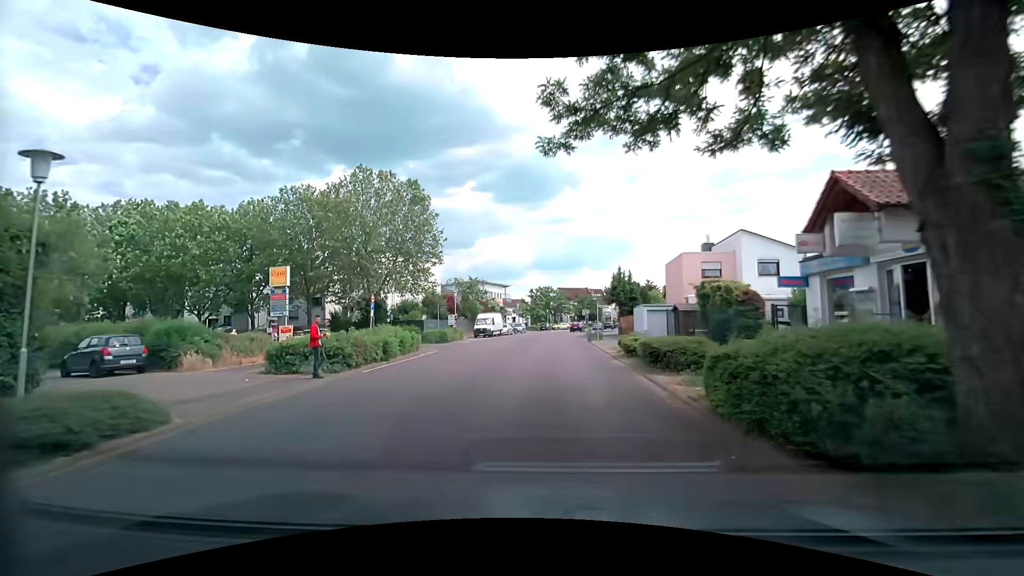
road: tertiary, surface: asphalt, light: Day
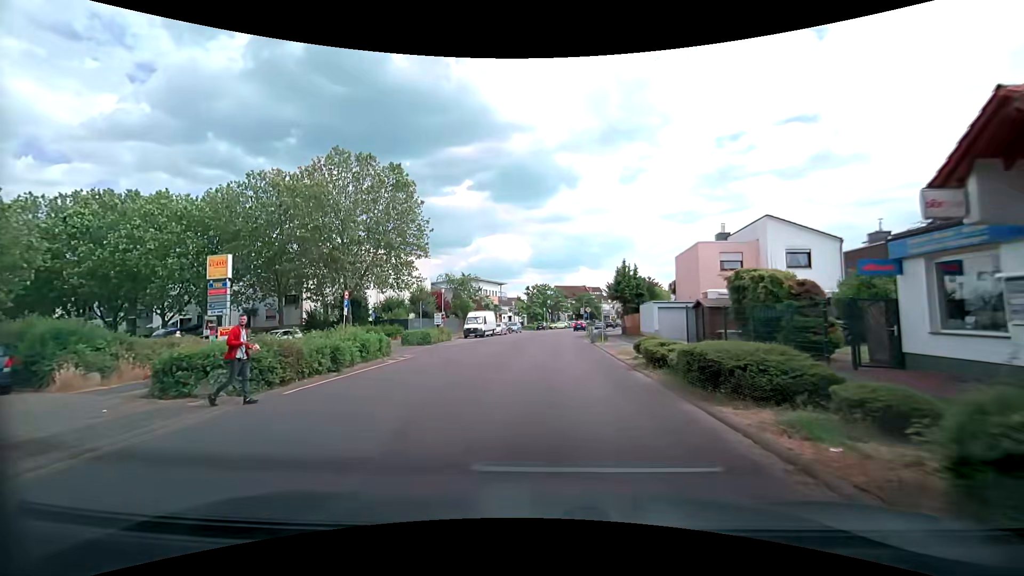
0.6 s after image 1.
(0.0, +4.8) m; -1°
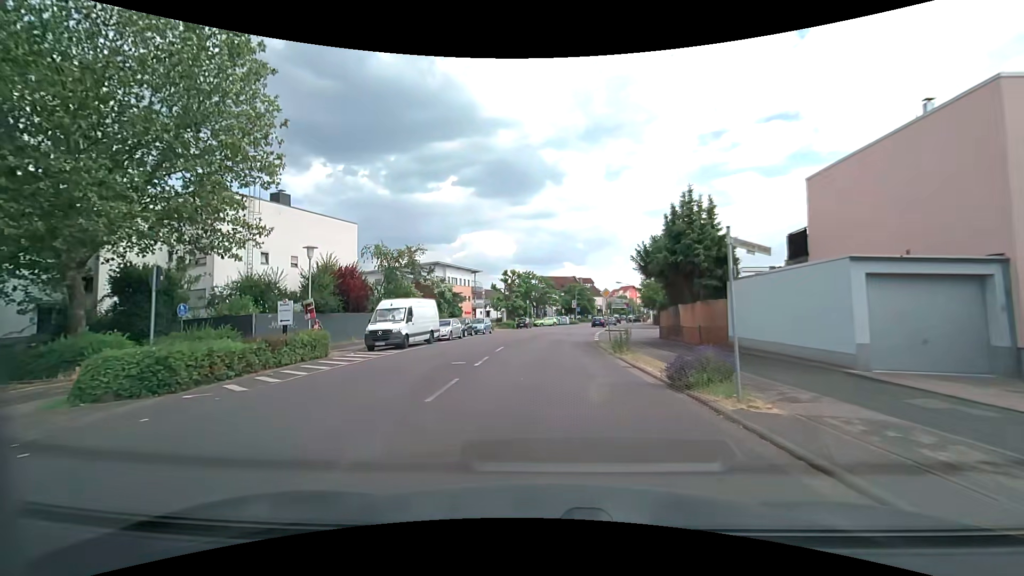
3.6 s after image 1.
(+0.9, +23.4) m; +2°
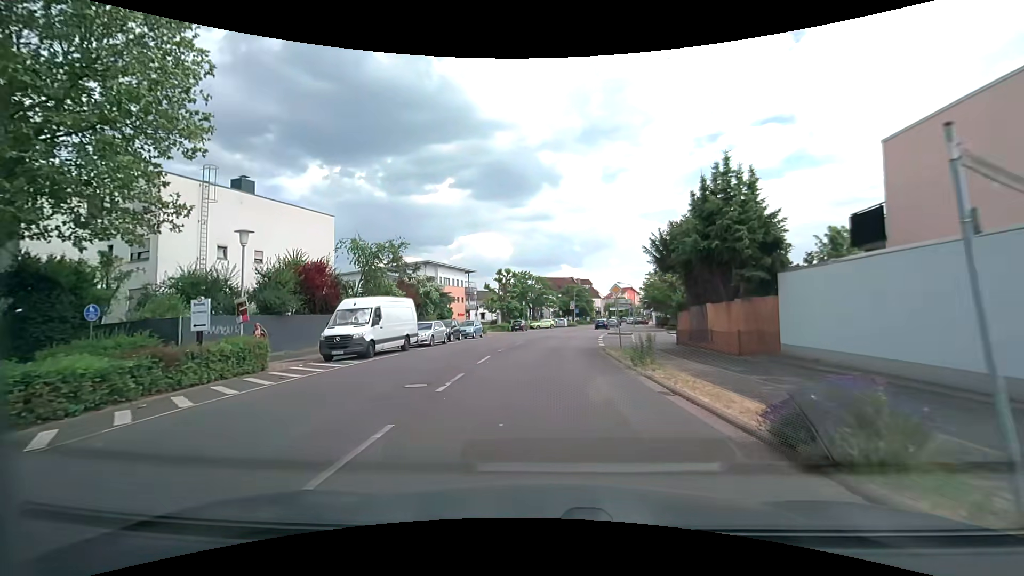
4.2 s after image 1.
(+0.1, +4.6) m; +1°
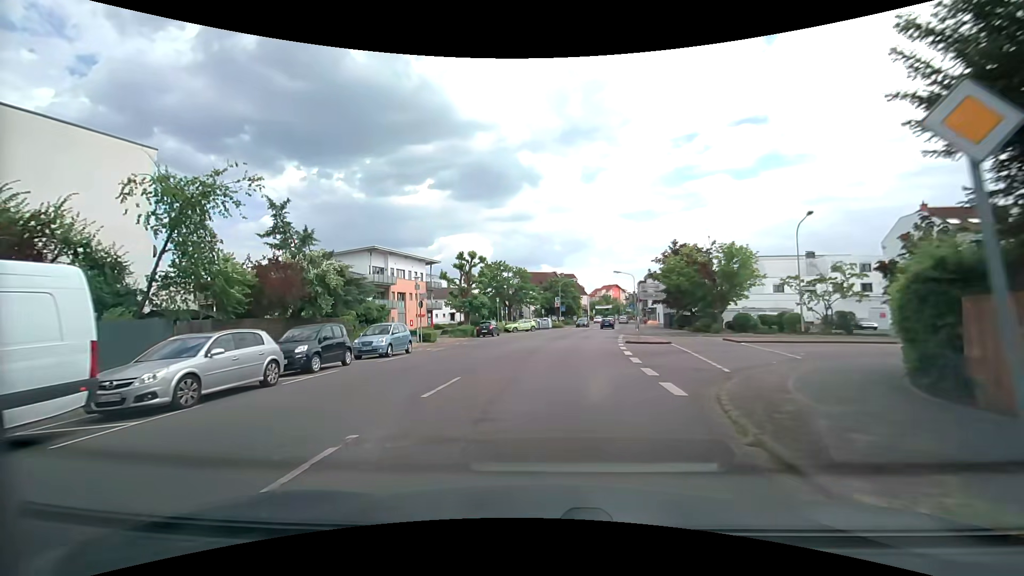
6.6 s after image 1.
(+0.3, +18.2) m; +2°
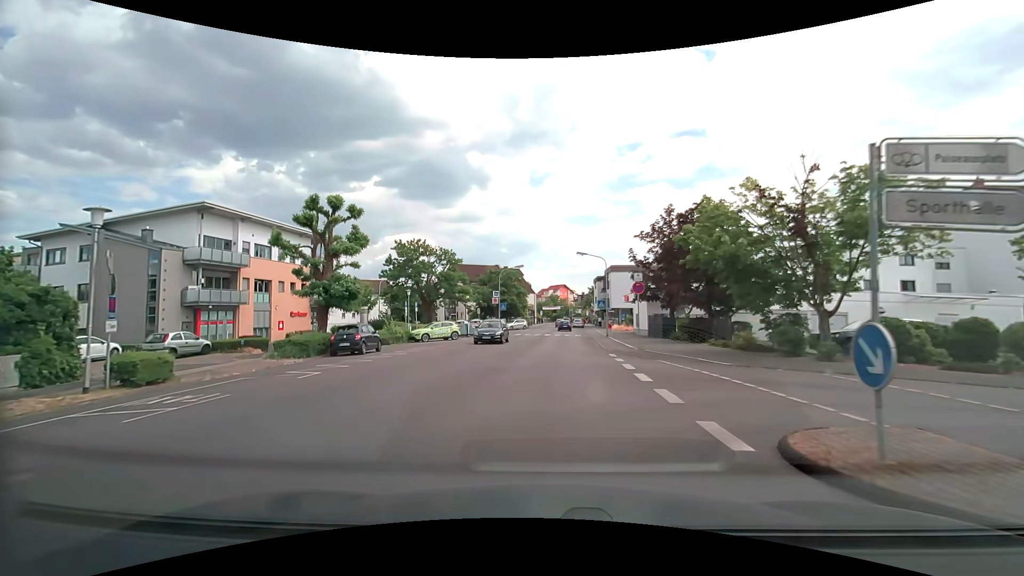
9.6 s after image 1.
(+1.4, +22.3) m; +6°
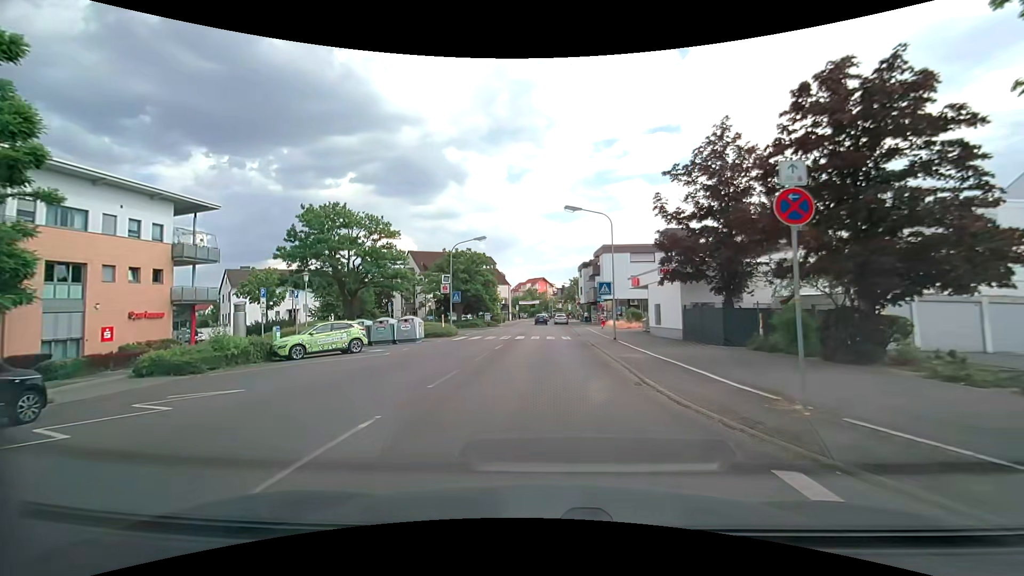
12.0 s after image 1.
(+0.6, +17.5) m; +3°
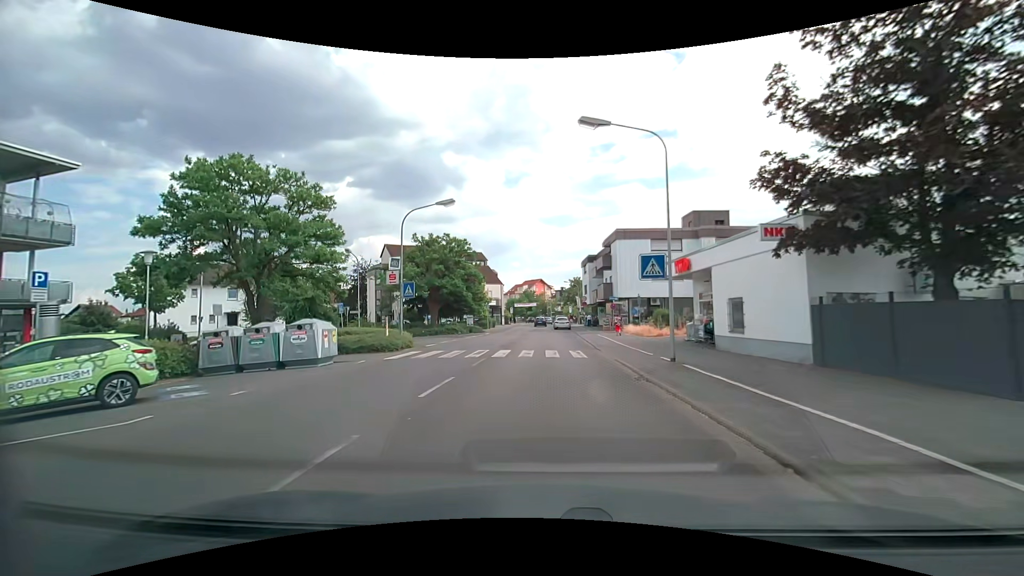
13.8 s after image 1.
(+0.1, +13.1) m; 0°
(0, +10) (0, +20) (0, +30) (0, +40) (0, +50) (0, +60) (0, +70) (0, +80) (+1, +90) (+1, +100) m
